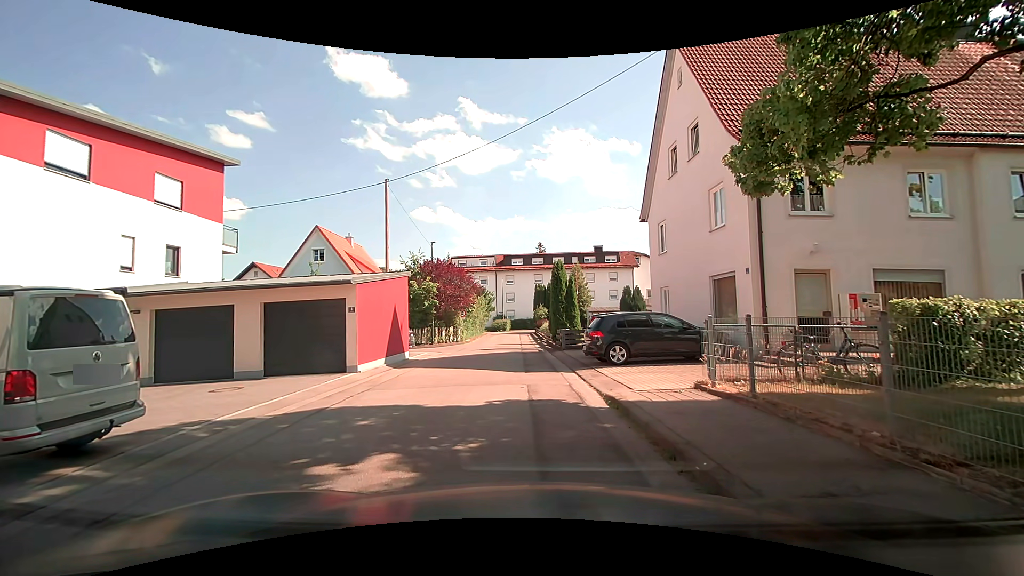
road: residential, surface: asphalt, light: Day
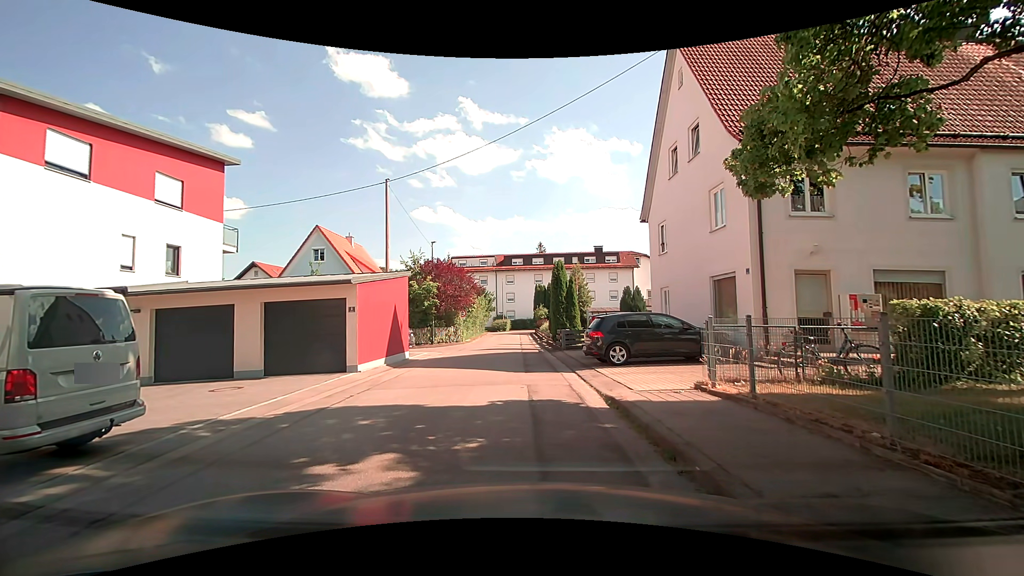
(0.0, +0.1) m; 0°
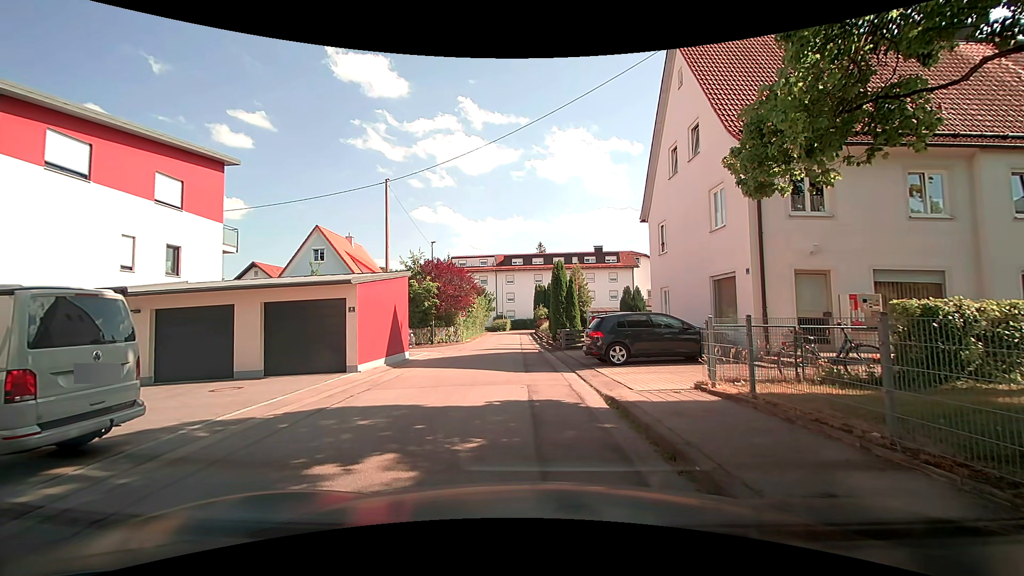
(0.0, +0.1) m; 0°
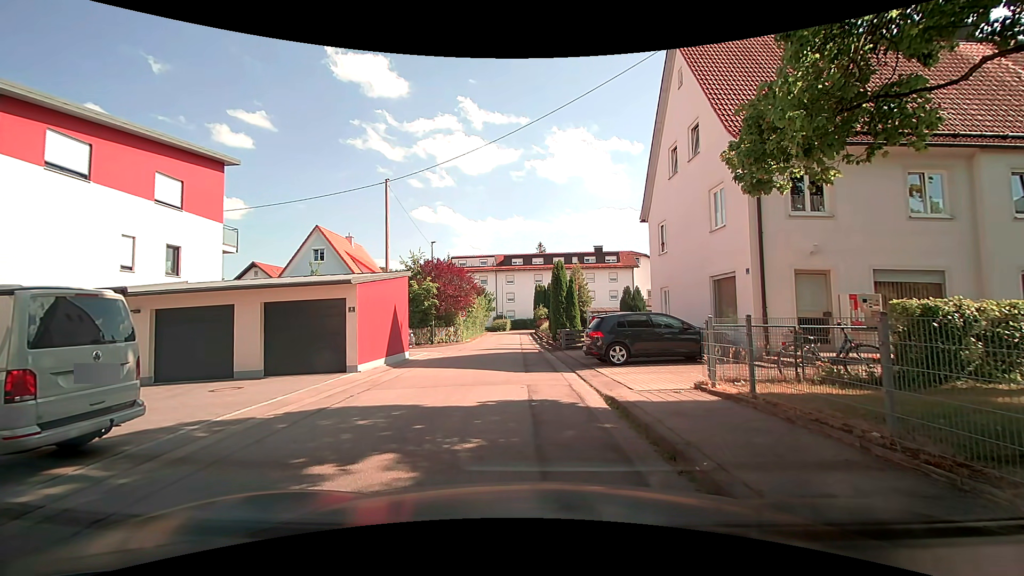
(0.0, 0.0) m; 0°
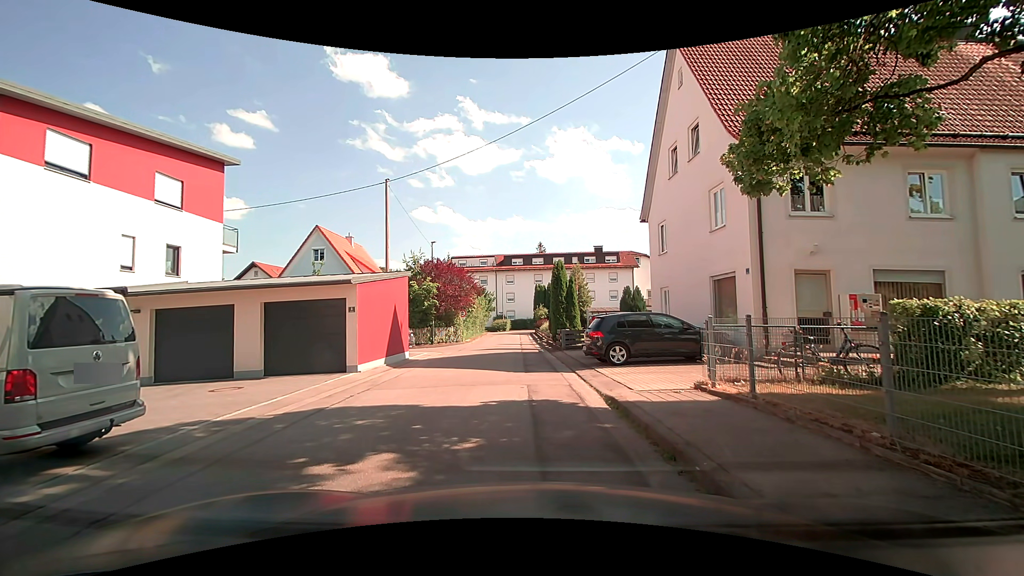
(0.0, 0.0) m; 0°
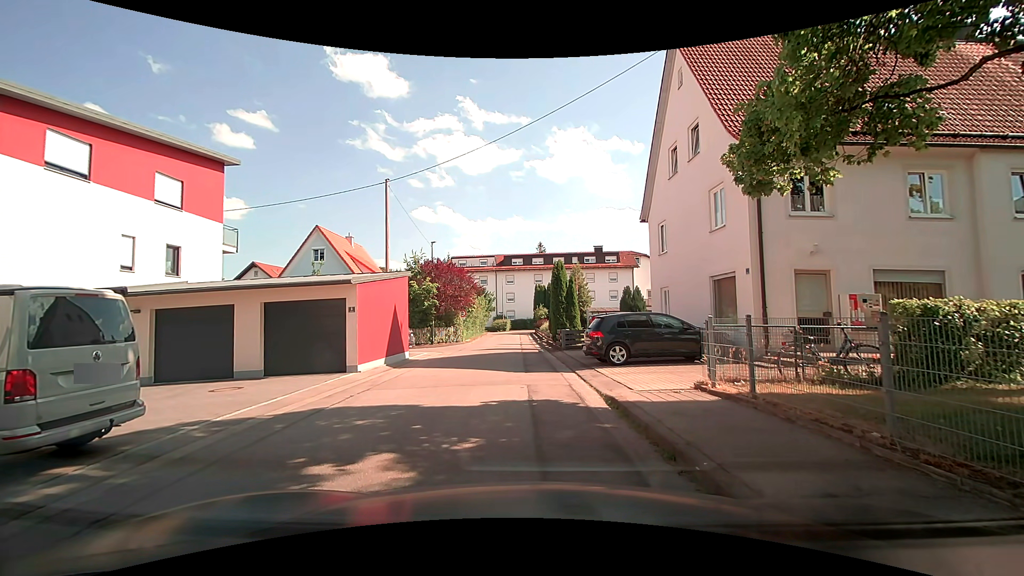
(0.0, 0.0) m; 0°
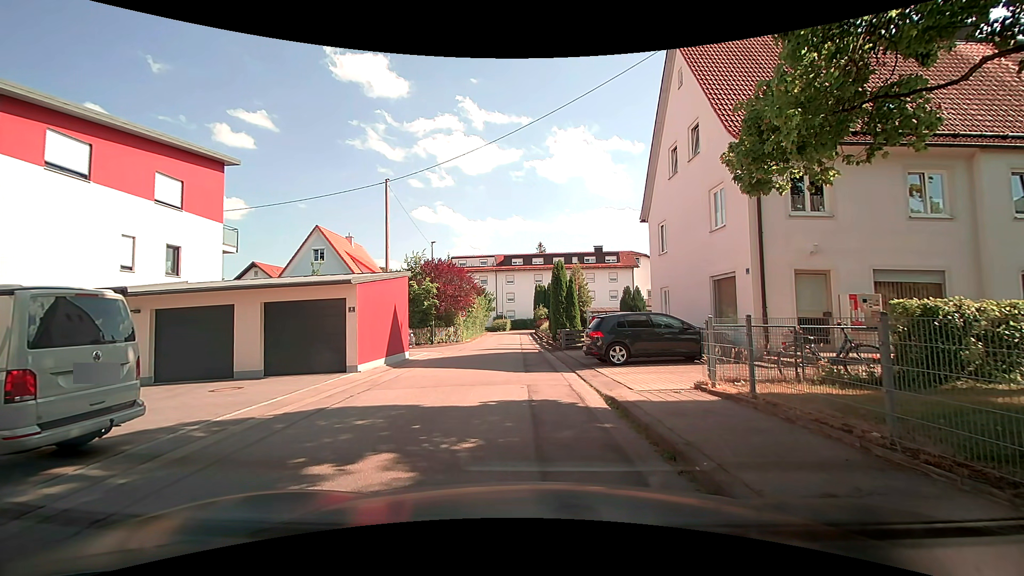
(0.0, 0.0) m; 0°
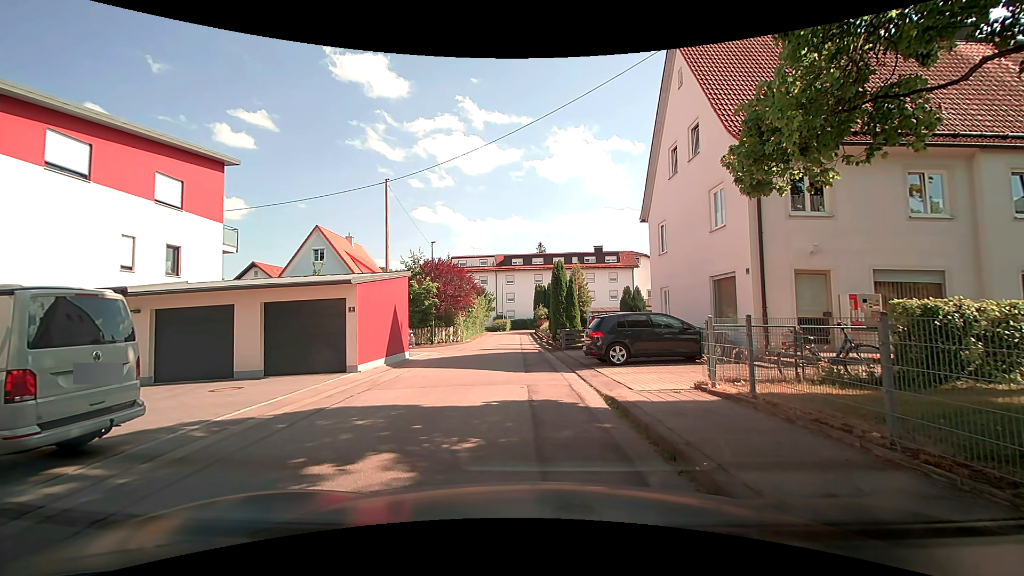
(0.0, 0.0) m; 0°
